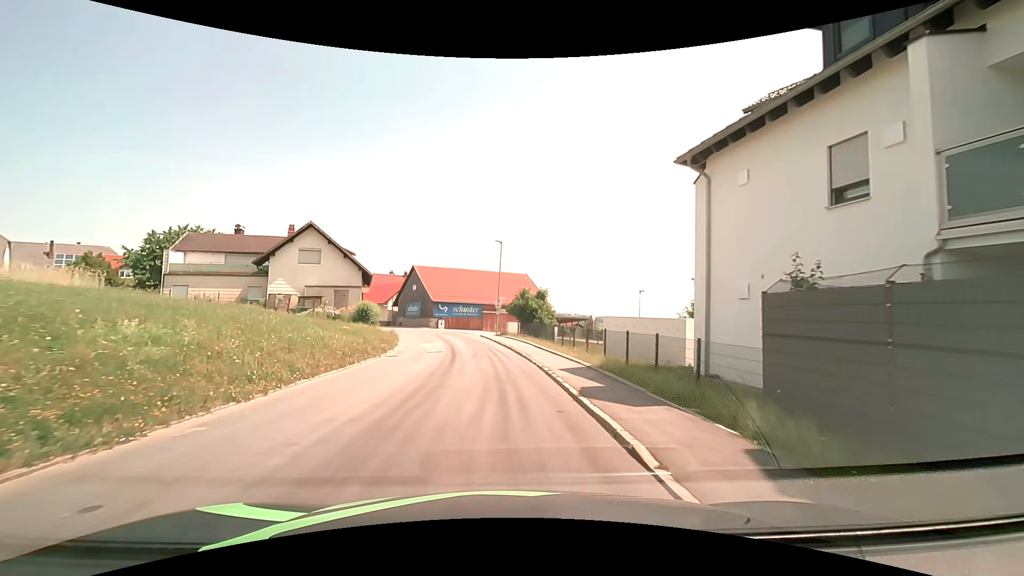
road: tertiary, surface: asphalt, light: Day
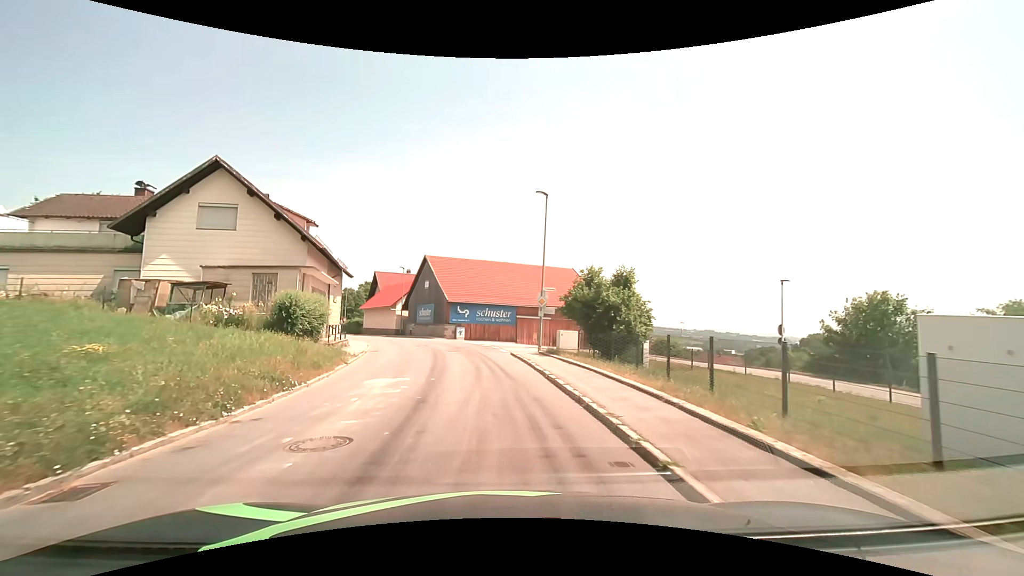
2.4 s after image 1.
(-0.5, +17.7) m; -4°
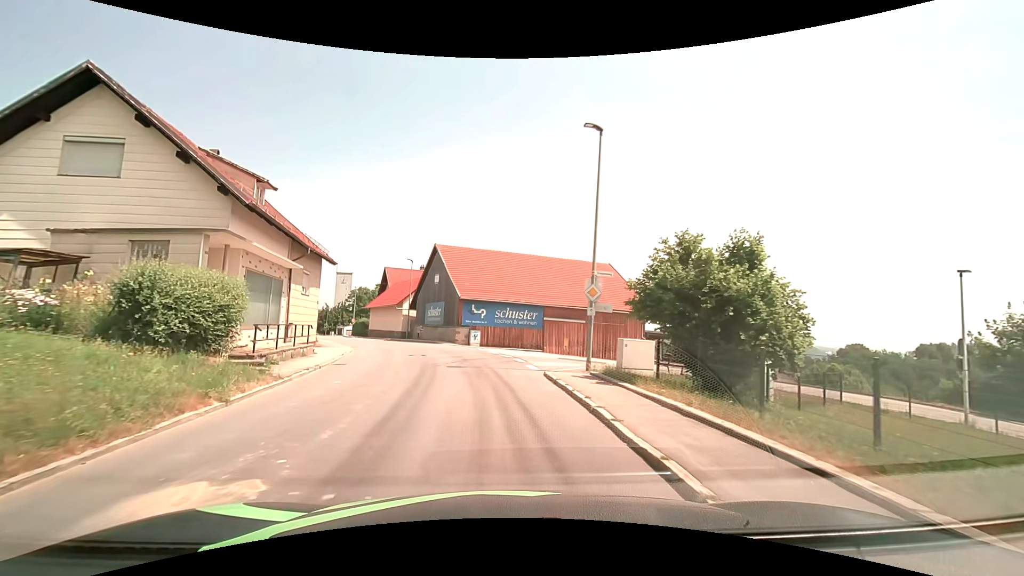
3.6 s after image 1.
(-0.2, +8.8) m; -2°
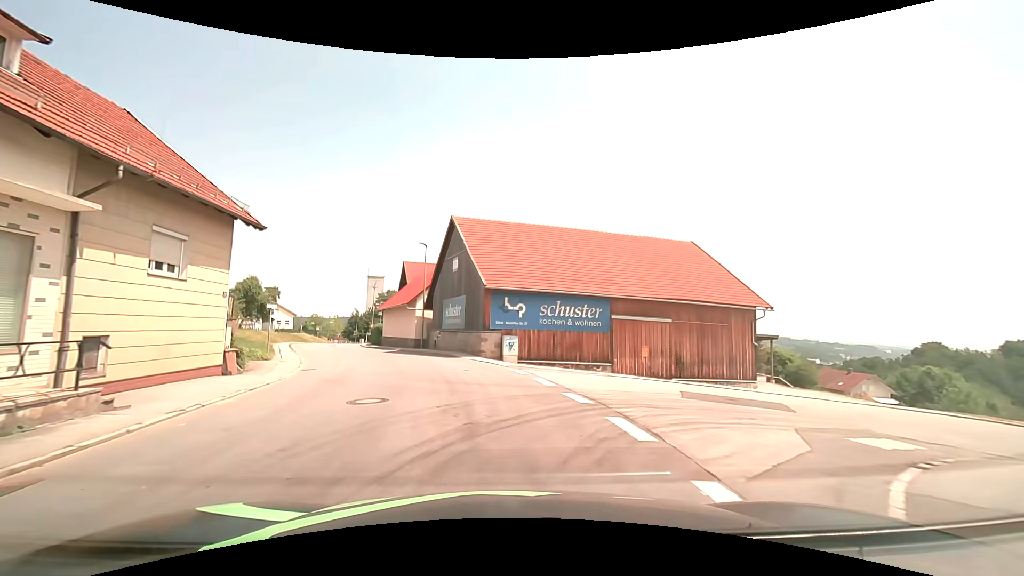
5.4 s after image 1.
(-0.4, +13.1) m; -5°
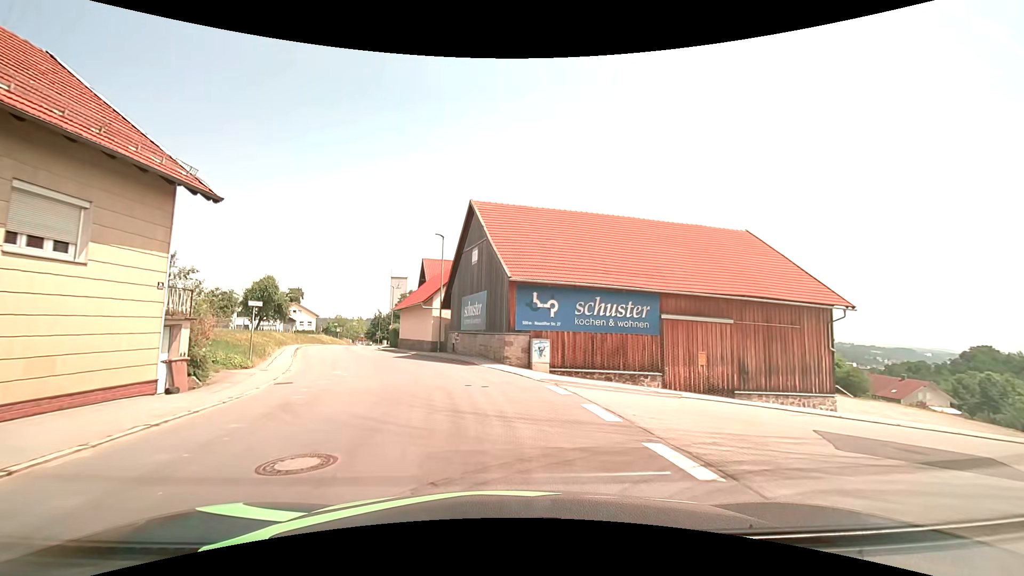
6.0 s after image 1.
(-0.1, +4.4) m; -3°
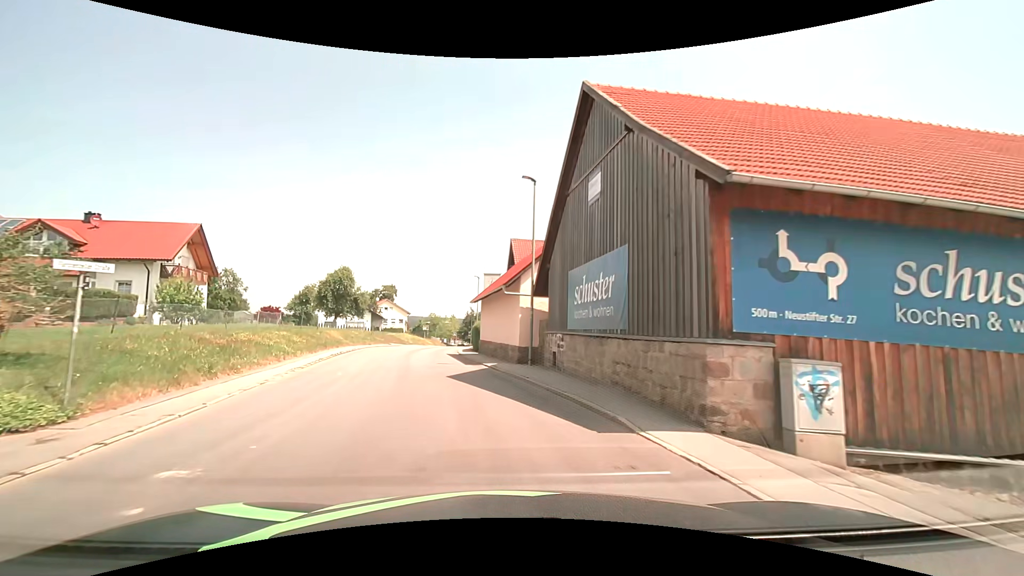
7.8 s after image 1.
(-1.1, +13.1) m; -11°
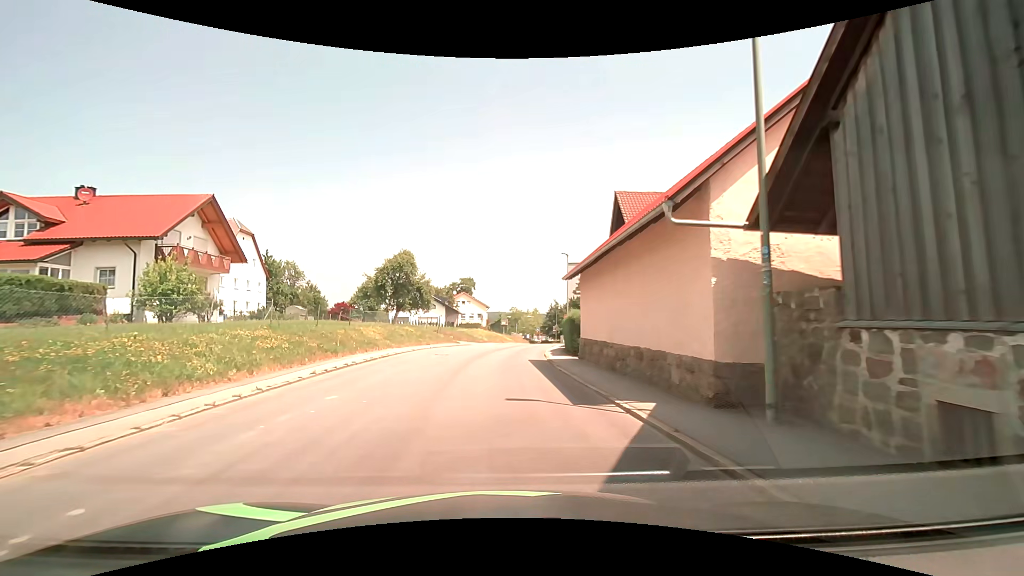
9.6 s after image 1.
(-1.2, +13.4) m; -9°
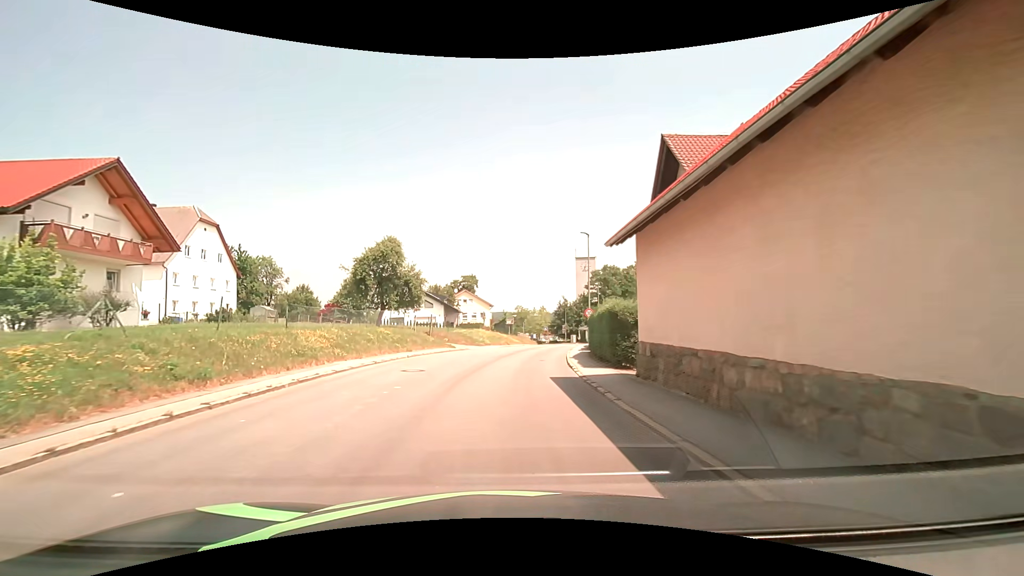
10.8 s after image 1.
(-0.1, +9.1) m; 0°
